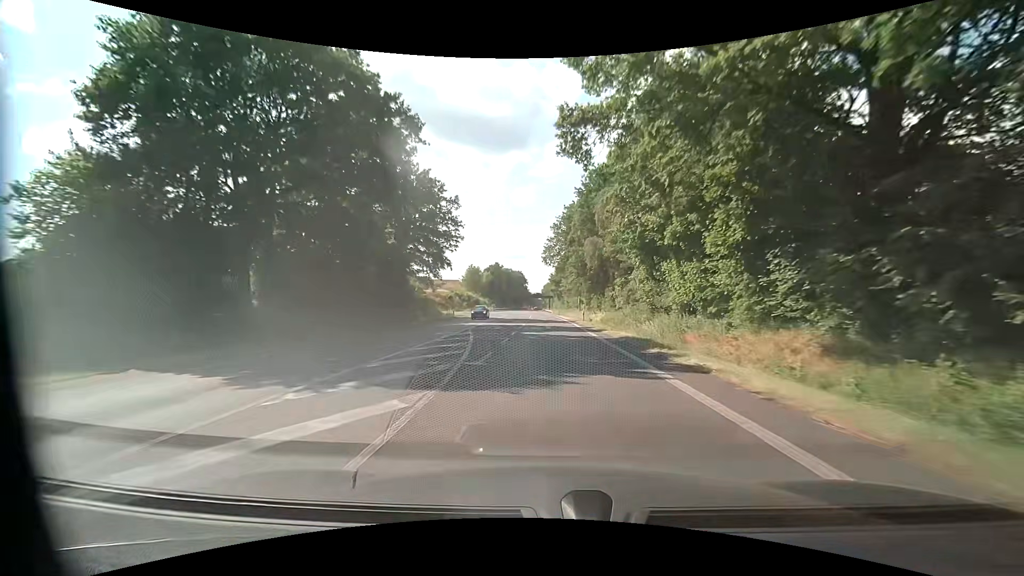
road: primary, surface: asphalt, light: Day
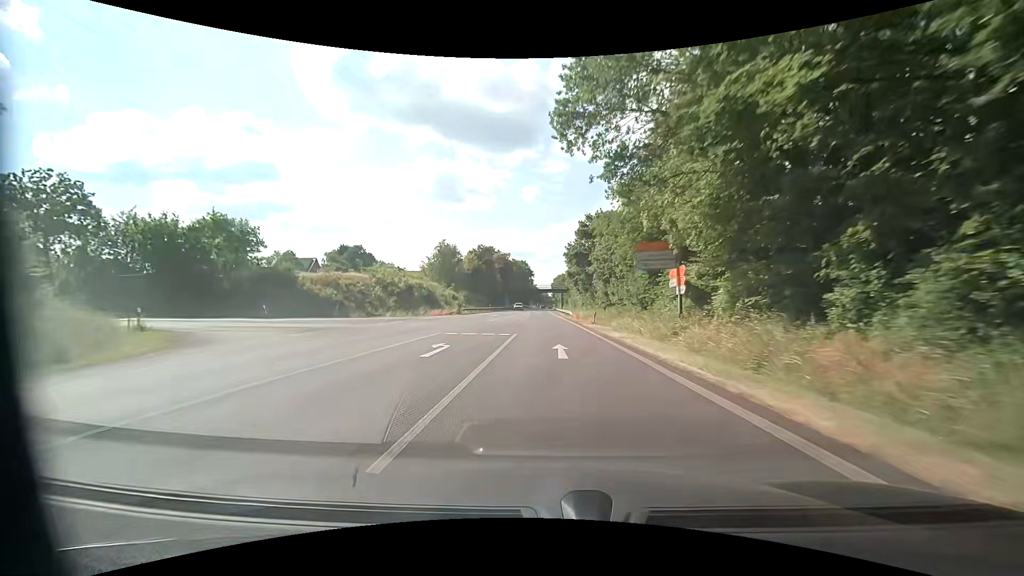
(-0.4, +57.9) m; -1°
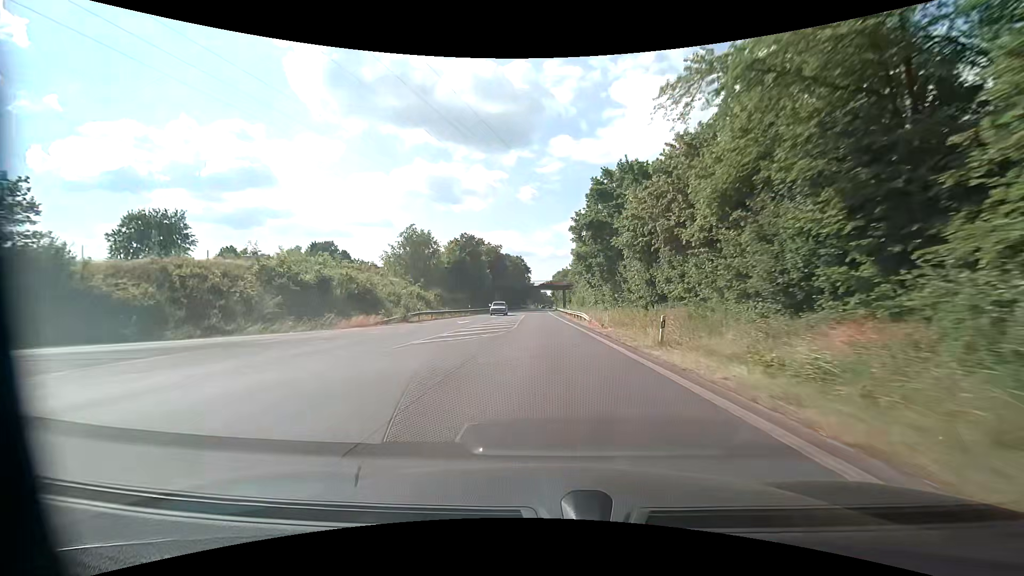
(-0.1, +23.3) m; 0°
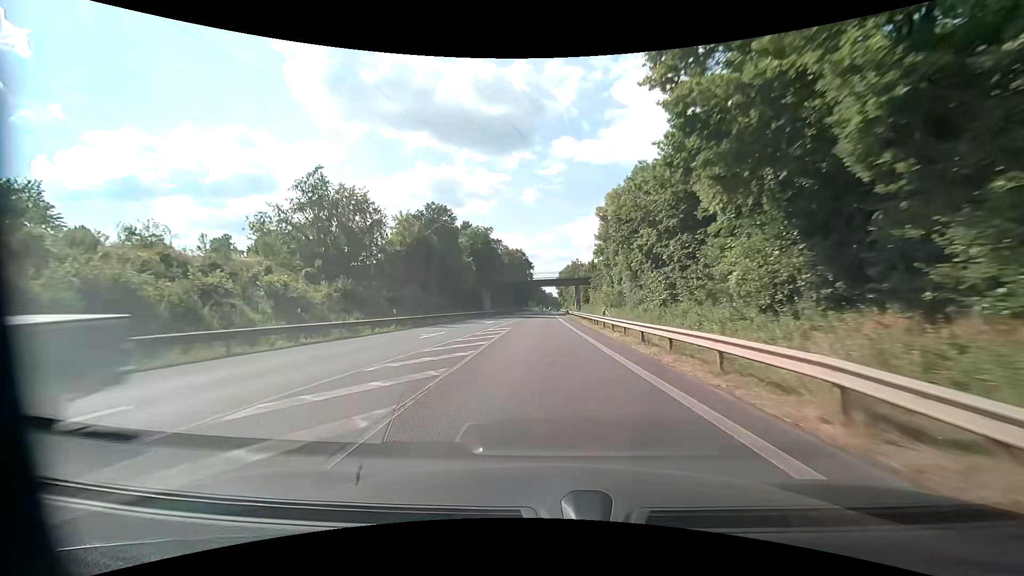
(-0.1, +34.9) m; 0°
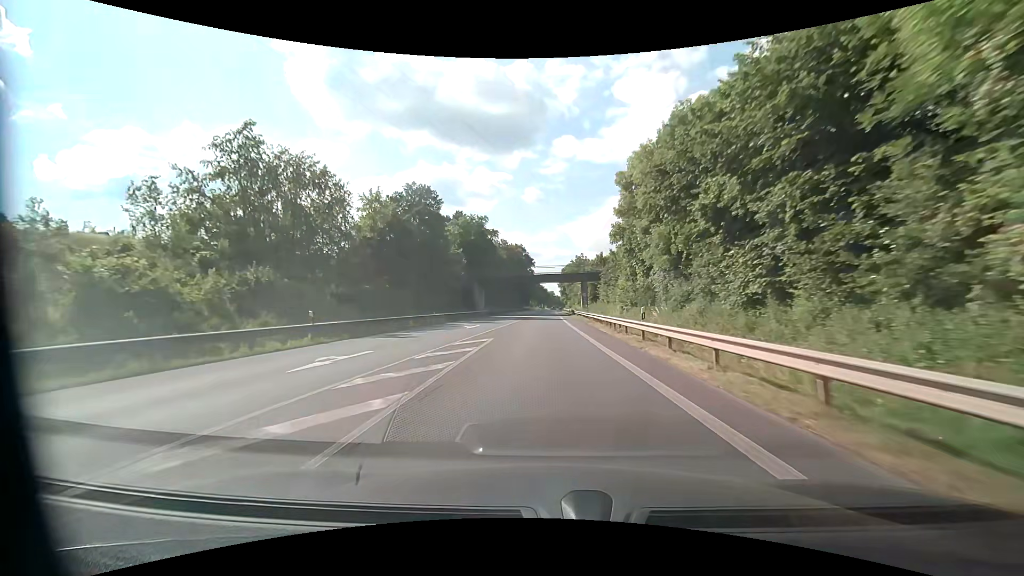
(-0.1, +11.6) m; -1°
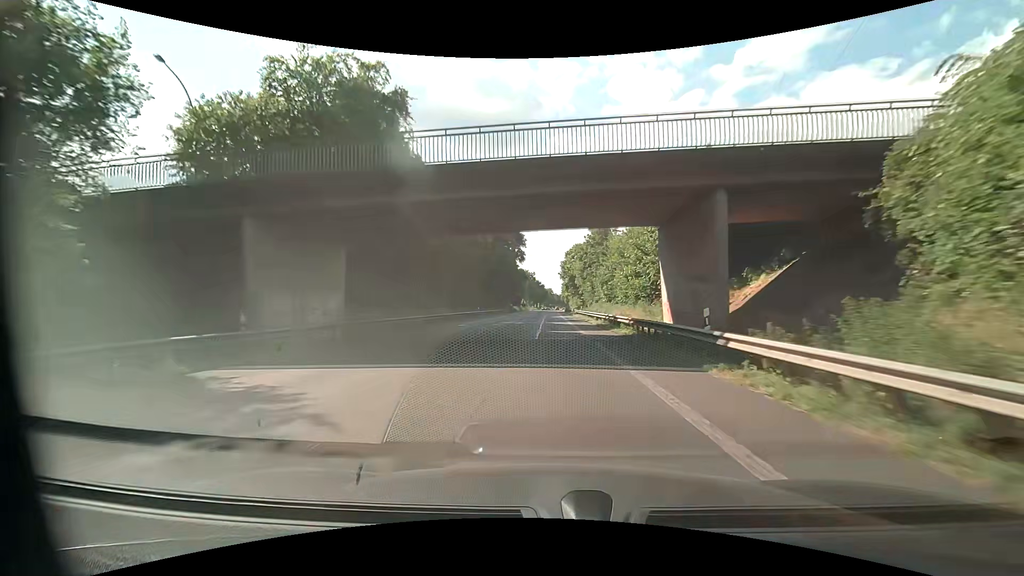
(+0.3, +58.0) m; +1°
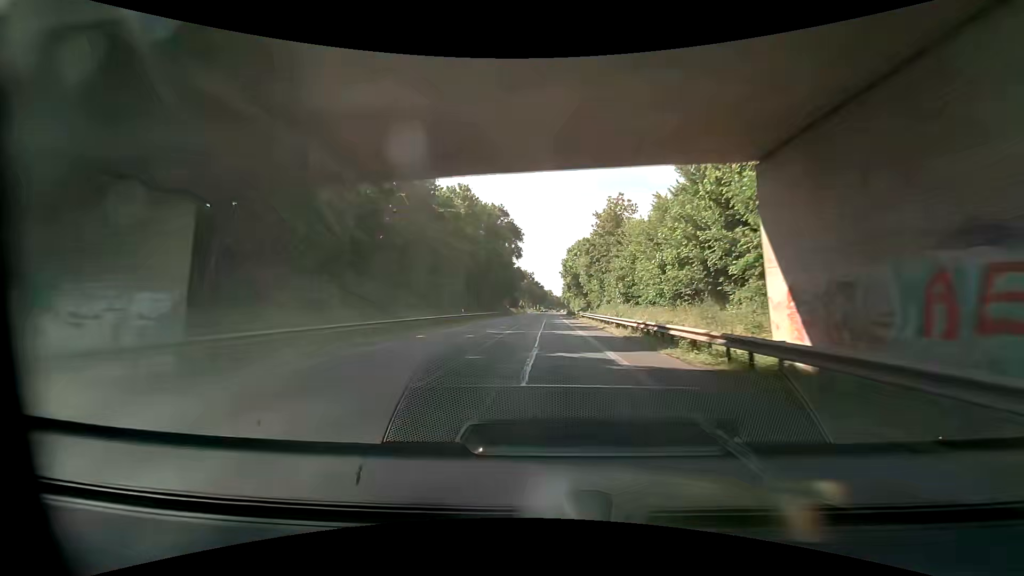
(0.0, +11.6) m; 0°
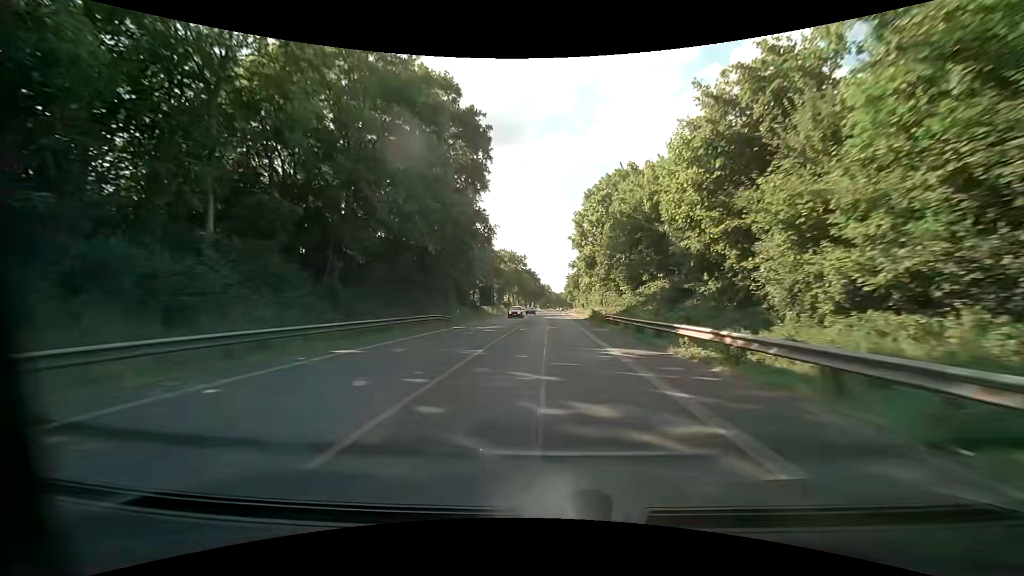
(+0.1, +58.1) m; 0°
(0, +10) (0, +20) (0, +30) (0, +40) (0, +50) (+1, +60) (+1, +70) (+1, +80) (+1, +90) (+1, +100) m
